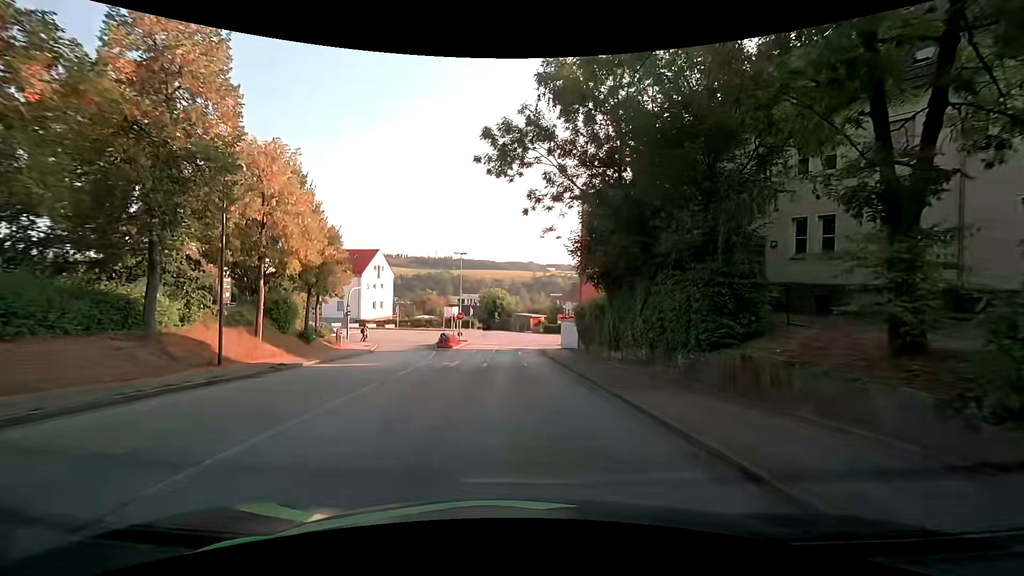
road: residential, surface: asphalt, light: Day
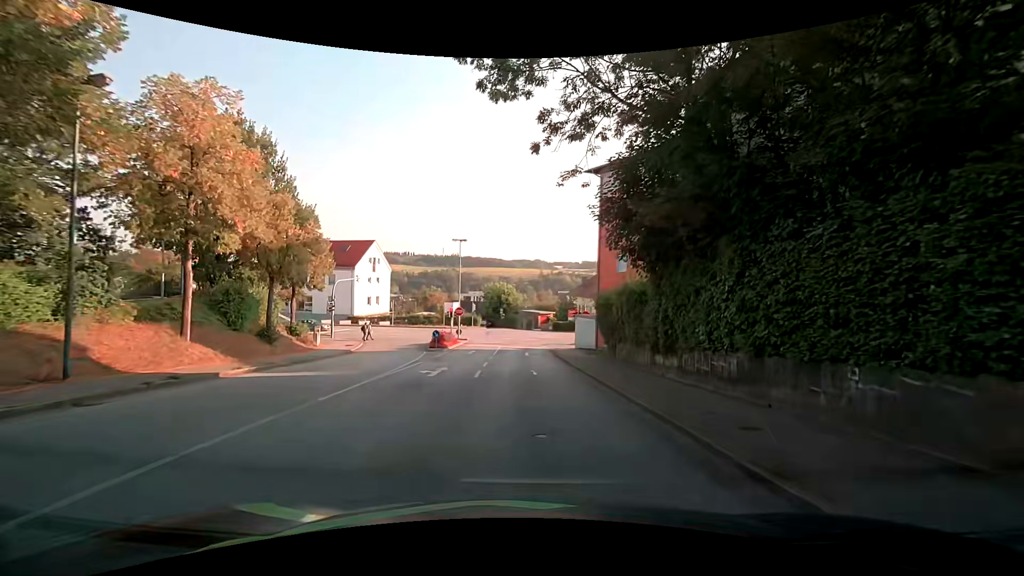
(-0.2, +7.0) m; -1°
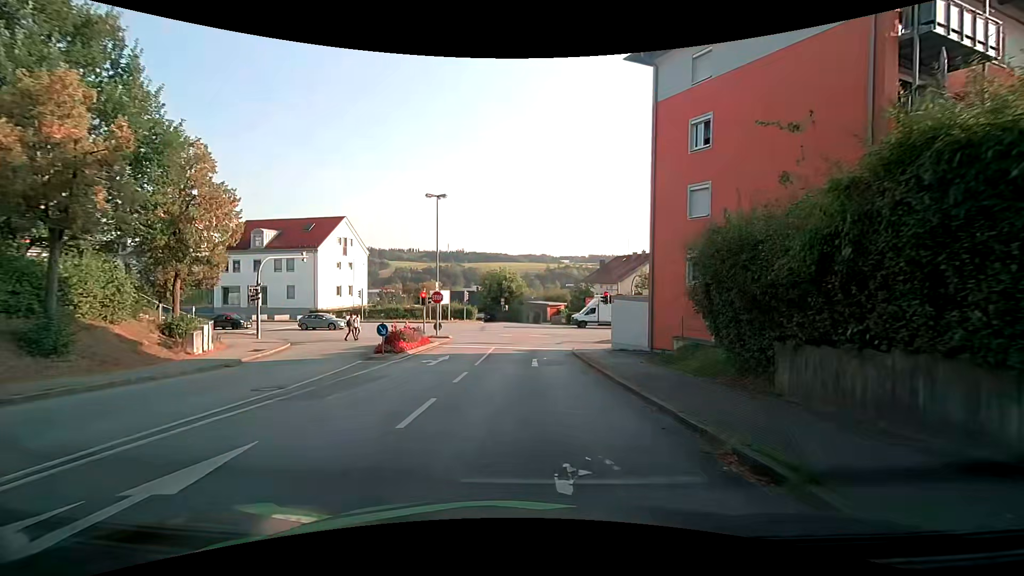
(-0.1, +15.0) m; -1°
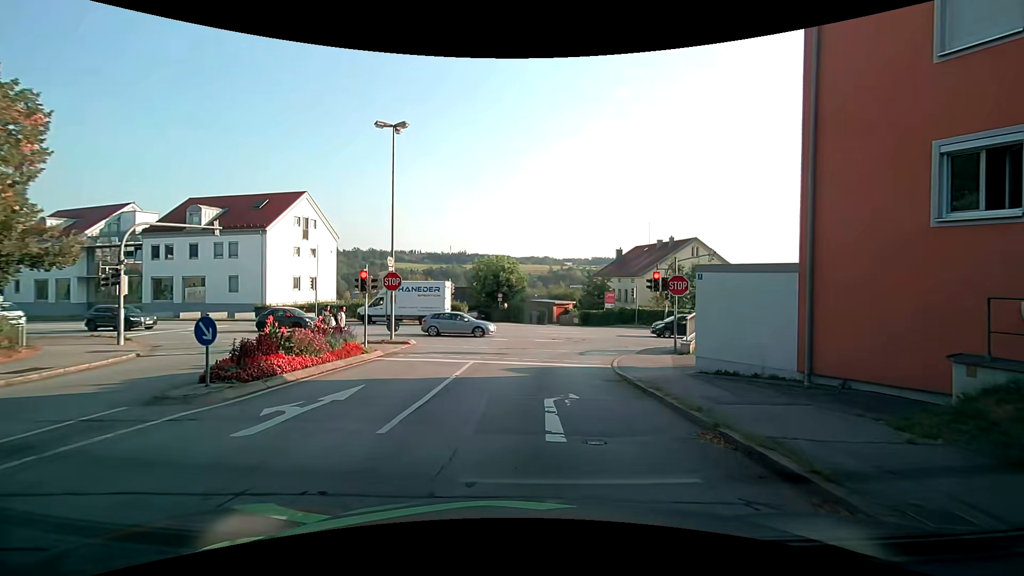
(0.0, +12.1) m; +1°
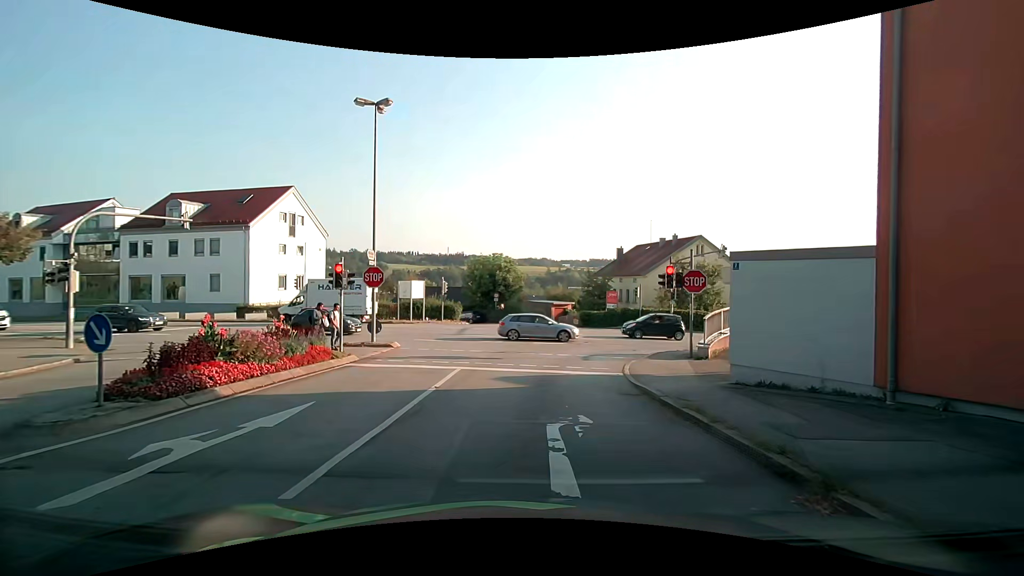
(0.0, +2.3) m; -1°
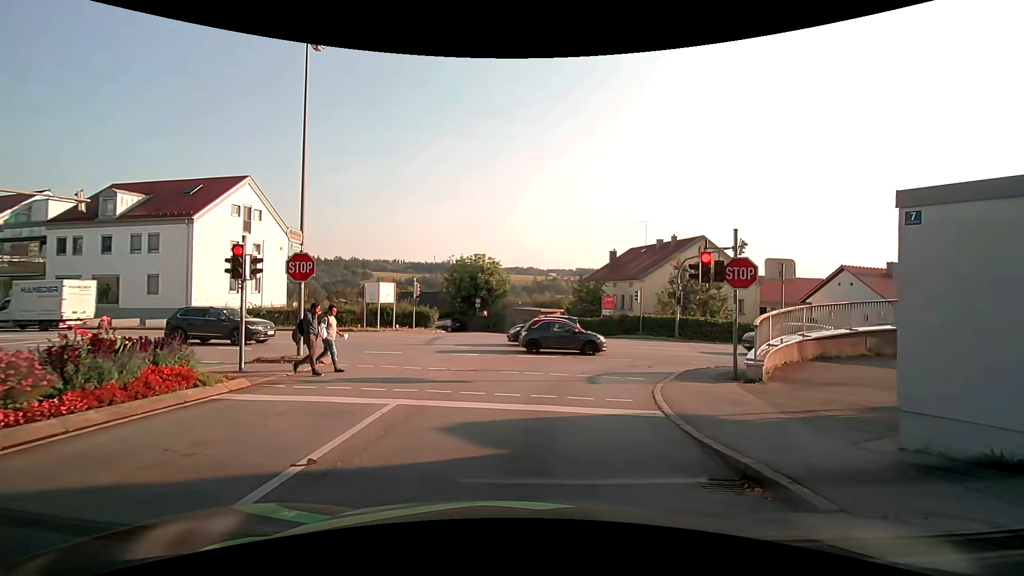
(+0.1, +5.1) m; +2°
